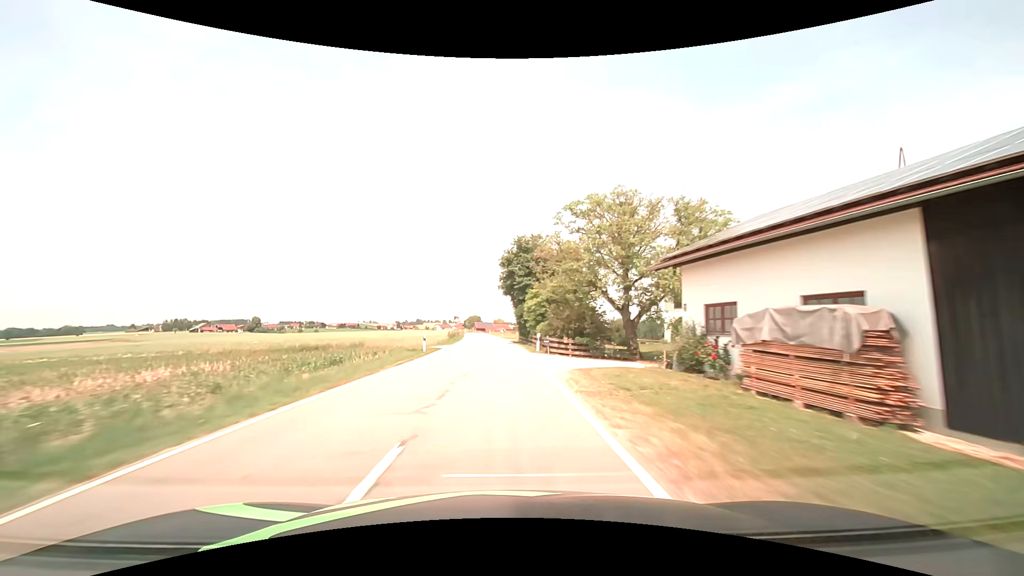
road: tertiary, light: Day
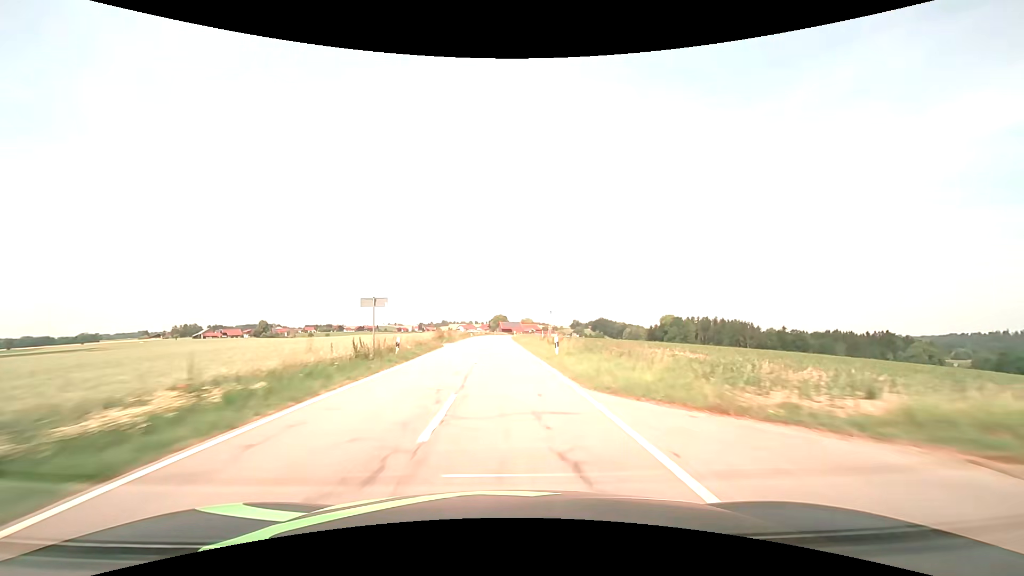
(-1.8, +58.7) m; -3°
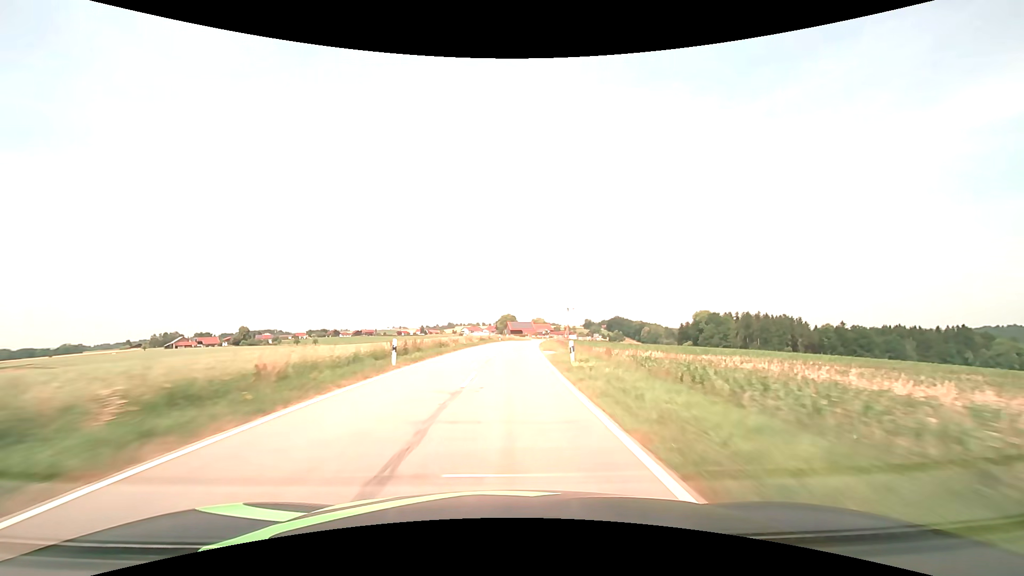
(-1.4, +57.3) m; -2°
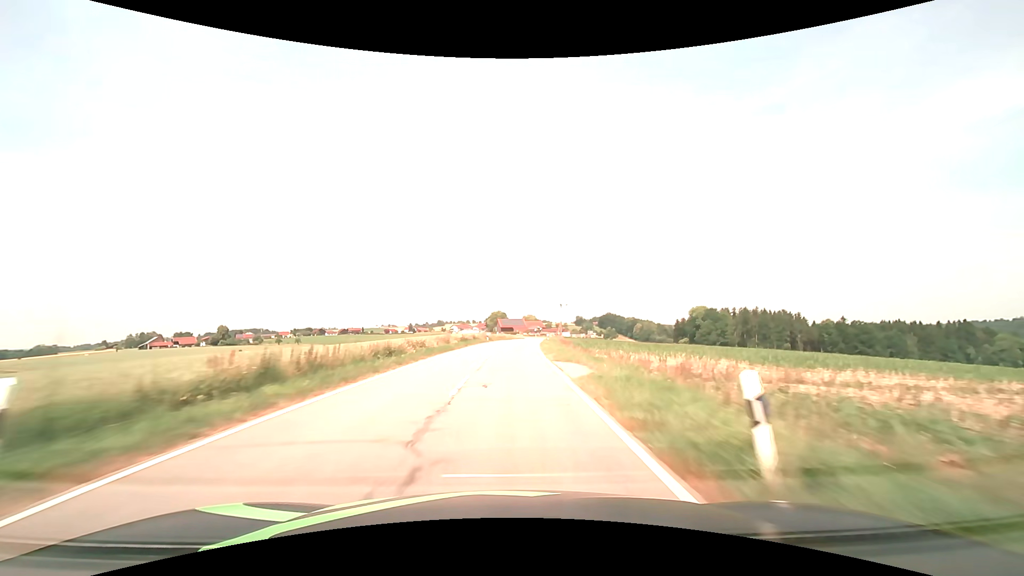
(+0.1, +14.2) m; +1°
(0, +10) (0, +20) (+1, +30) (+1, +40) (+2, +50) (+2, +60) (+3, +70) (+4, +80) (+6, +90) (+7, +100) m
